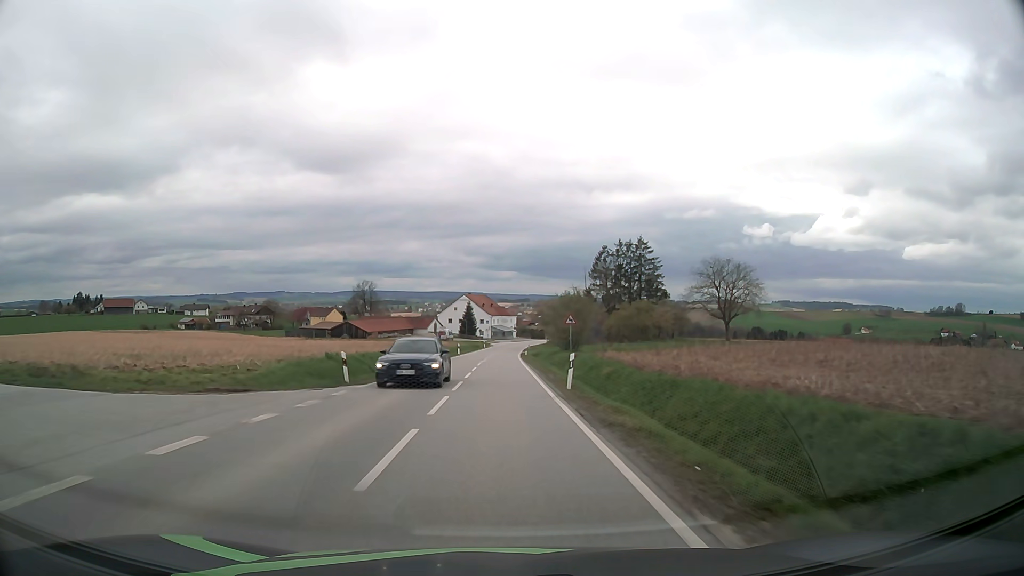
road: secondary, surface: asphalt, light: Day
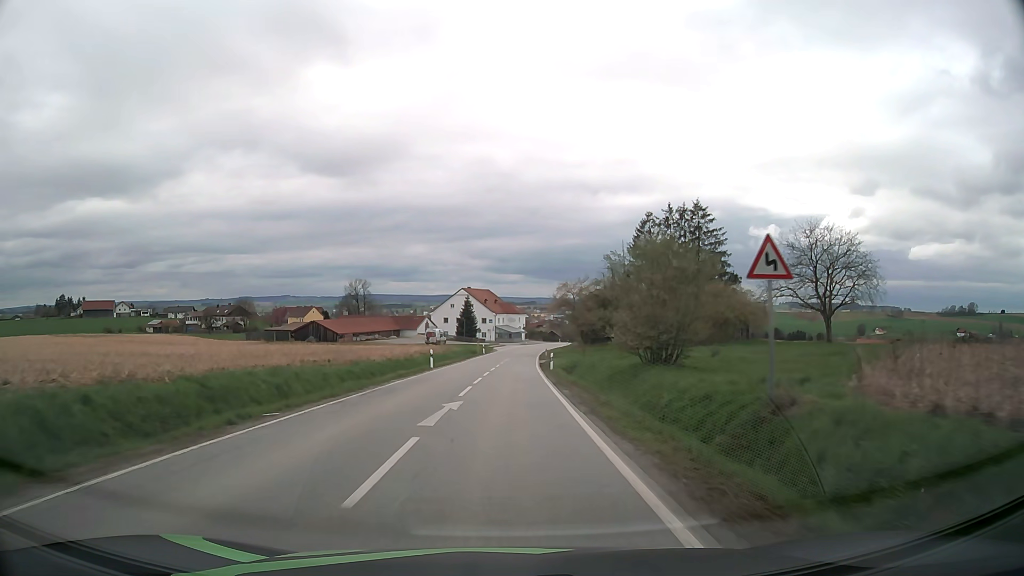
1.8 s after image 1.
(-0.1, +30.9) m; 0°
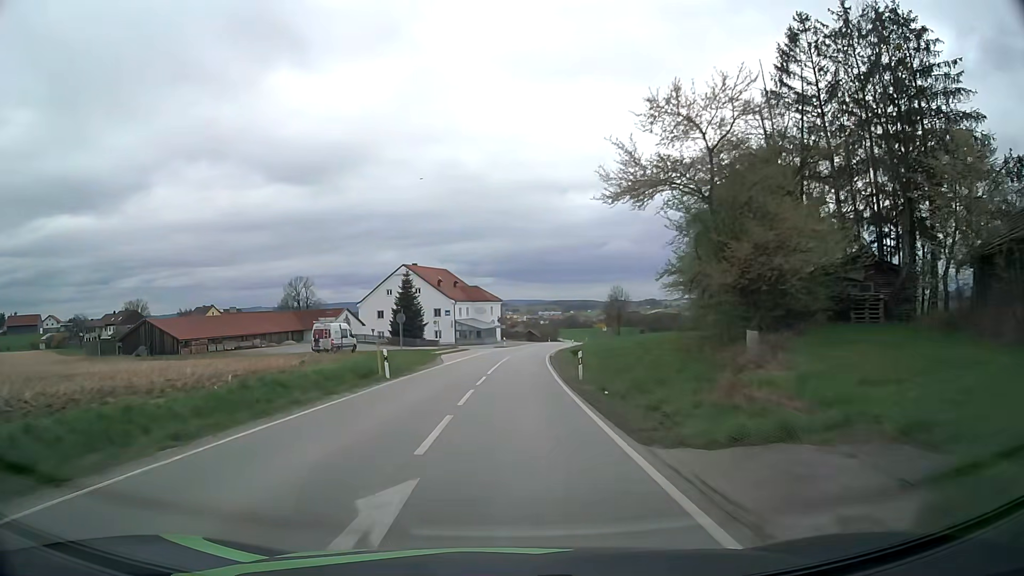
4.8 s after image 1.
(+0.8, +51.6) m; +2°
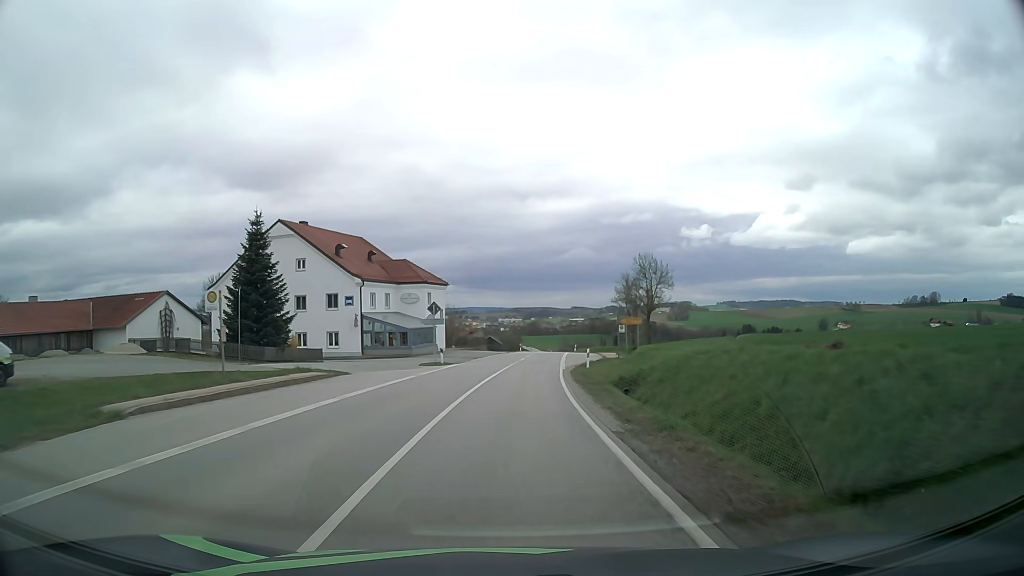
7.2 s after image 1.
(+1.1, +41.3) m; +3°
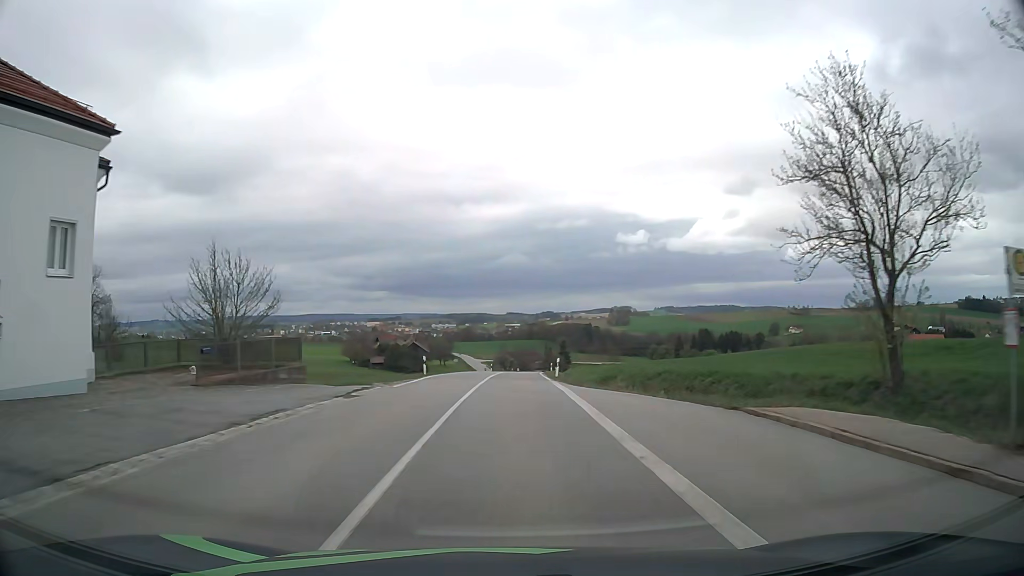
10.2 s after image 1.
(+2.8, +51.0) m; +6°
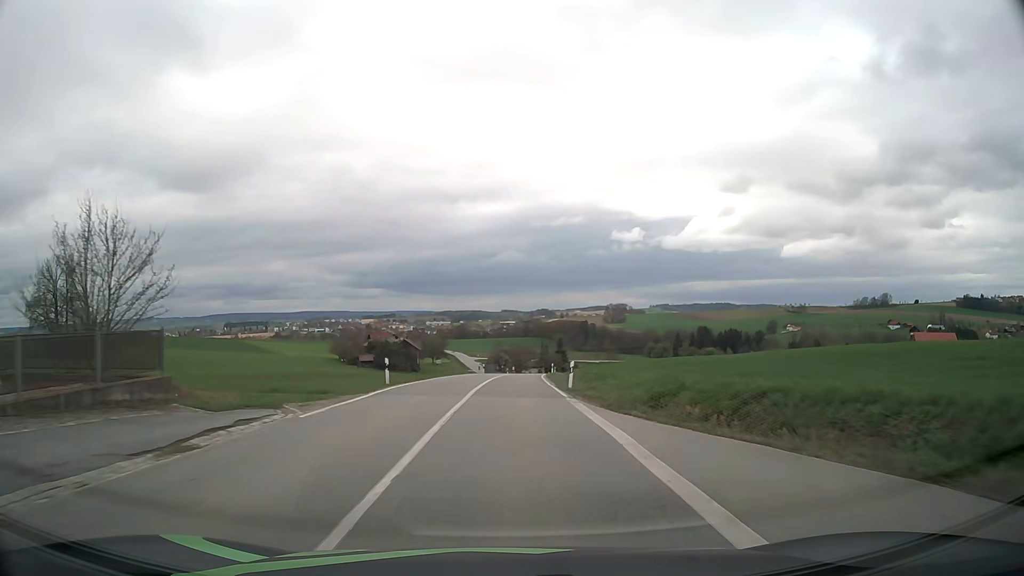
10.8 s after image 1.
(+0.1, +10.0) m; 0°
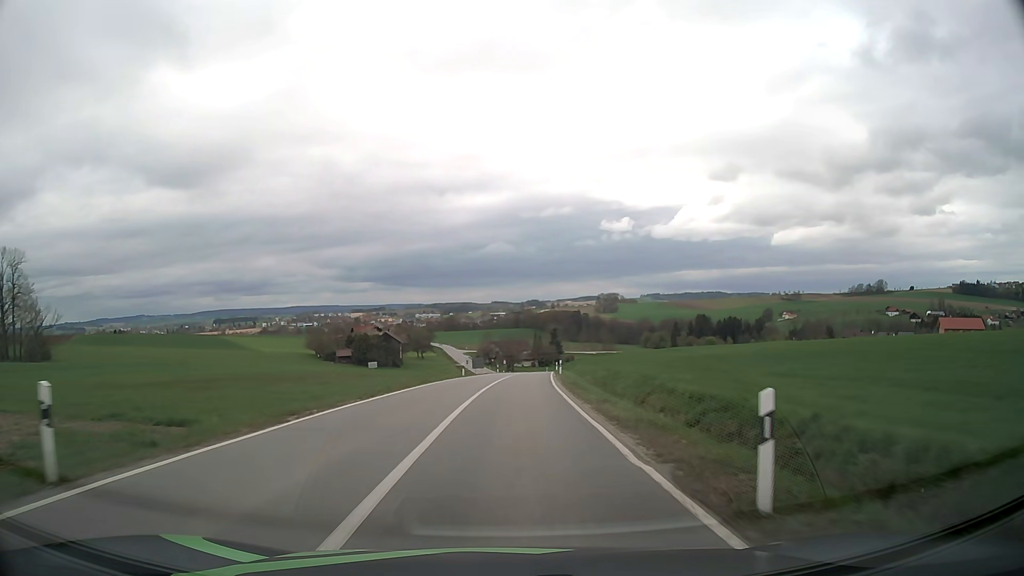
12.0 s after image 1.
(+0.2, +20.0) m; +1°
